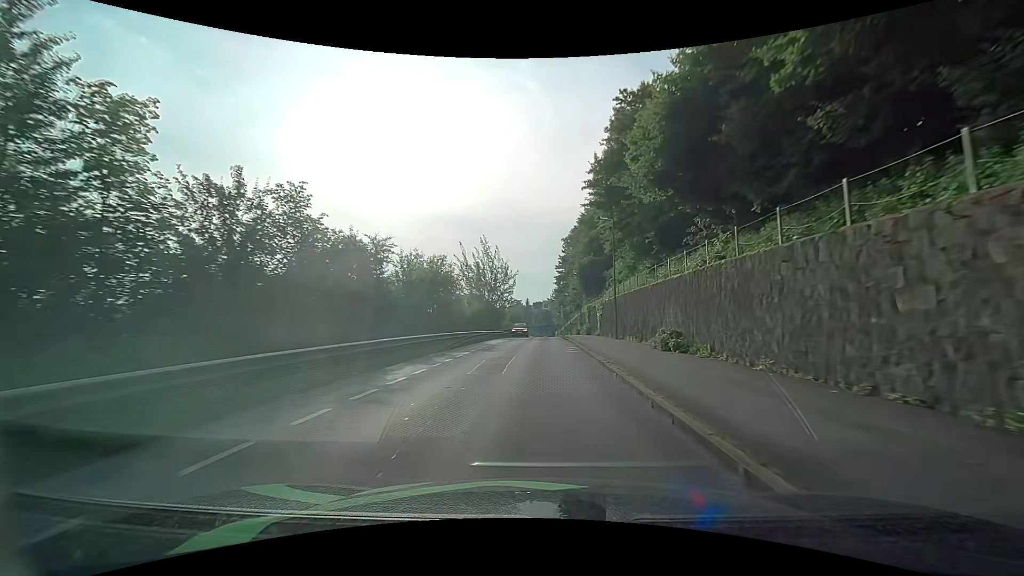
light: Day
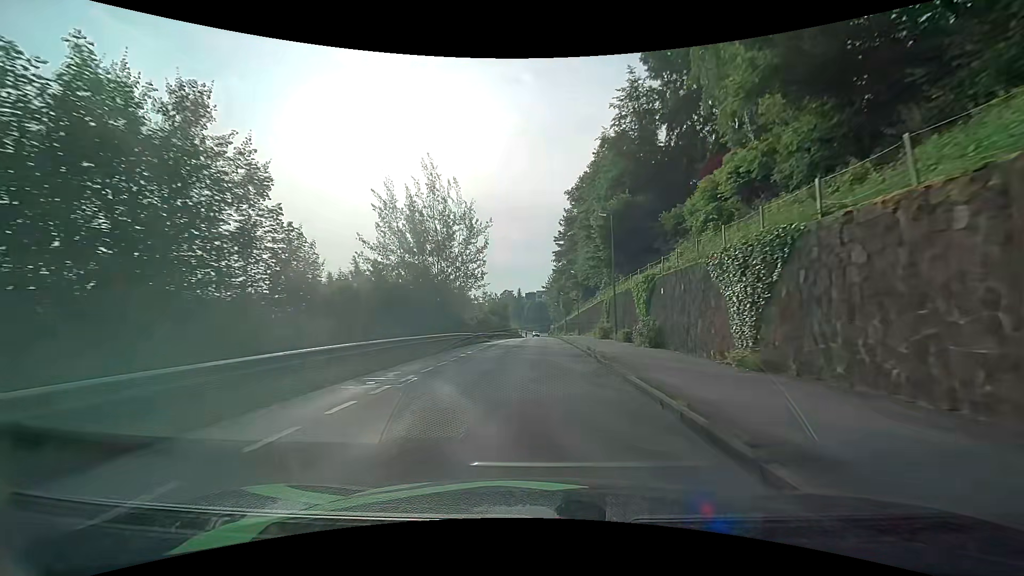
(+0.5, +31.7) m; +1°
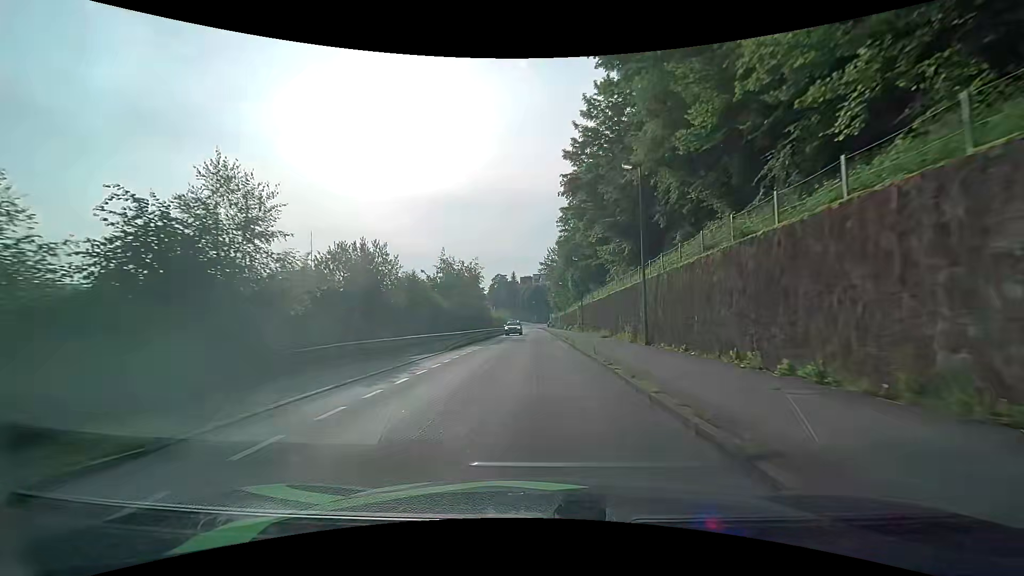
(+0.2, +38.7) m; 0°
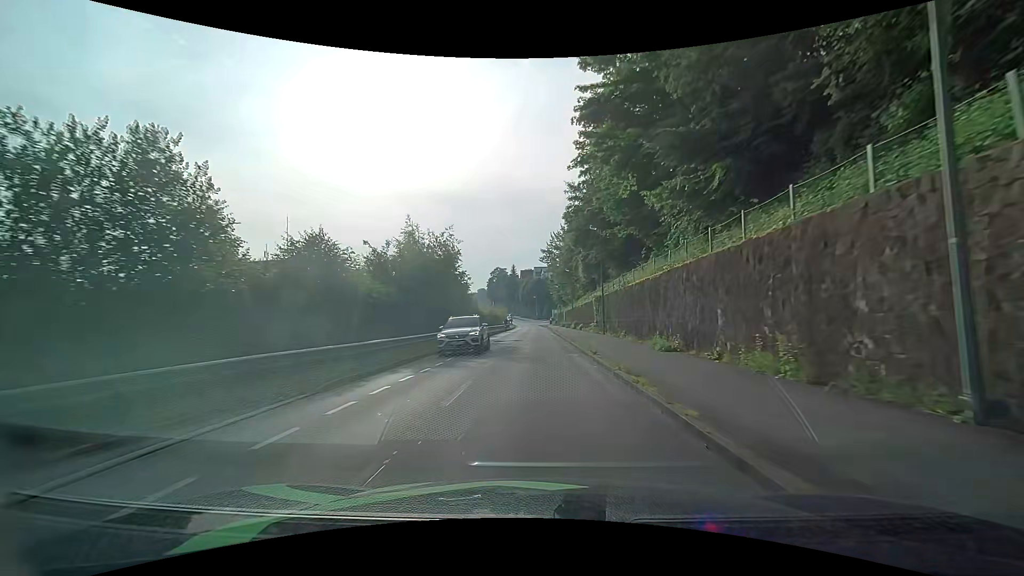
(+0.1, +15.8) m; 0°
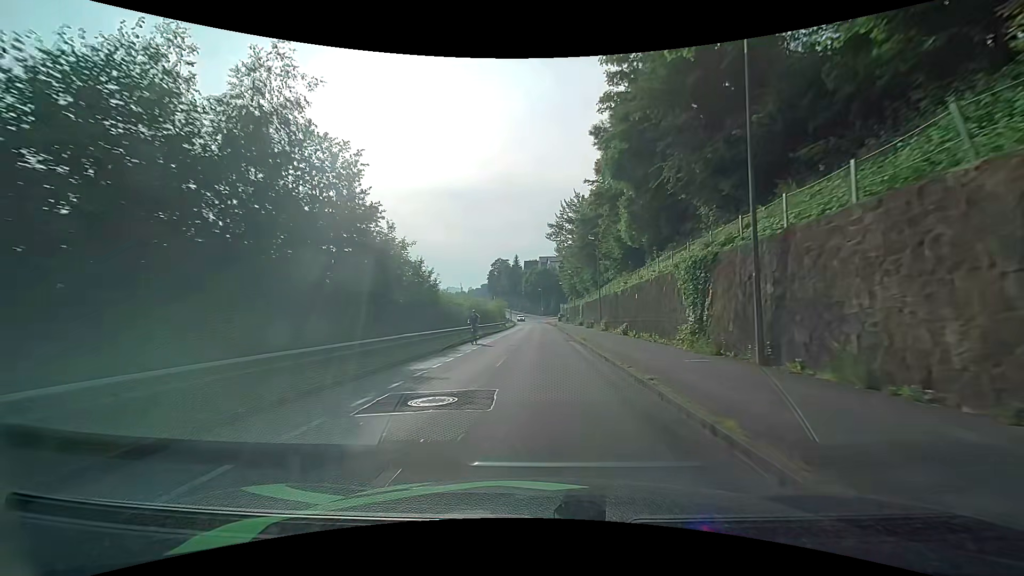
(-0.1, +24.2) m; -1°
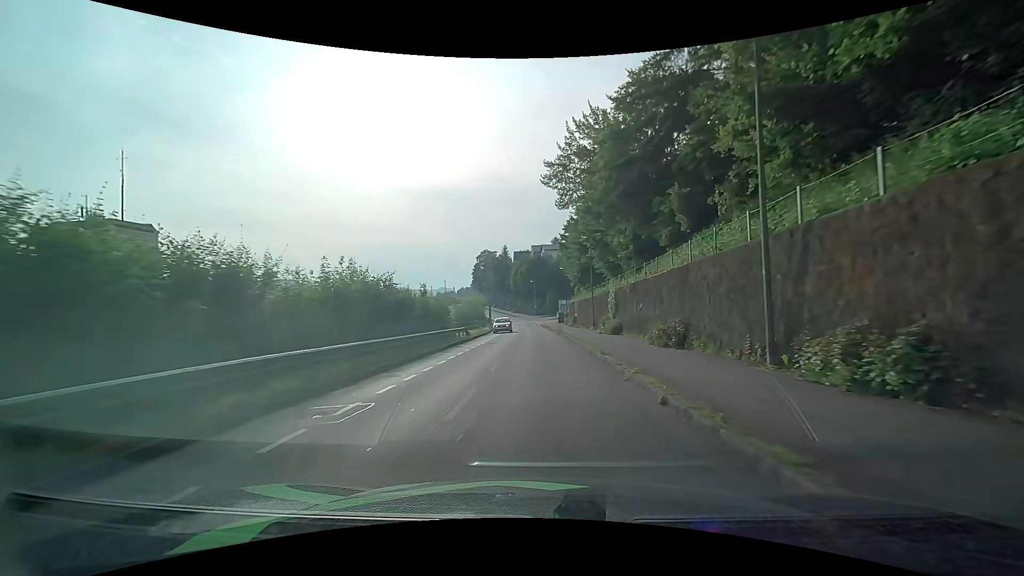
(+0.2, +30.9) m; 0°
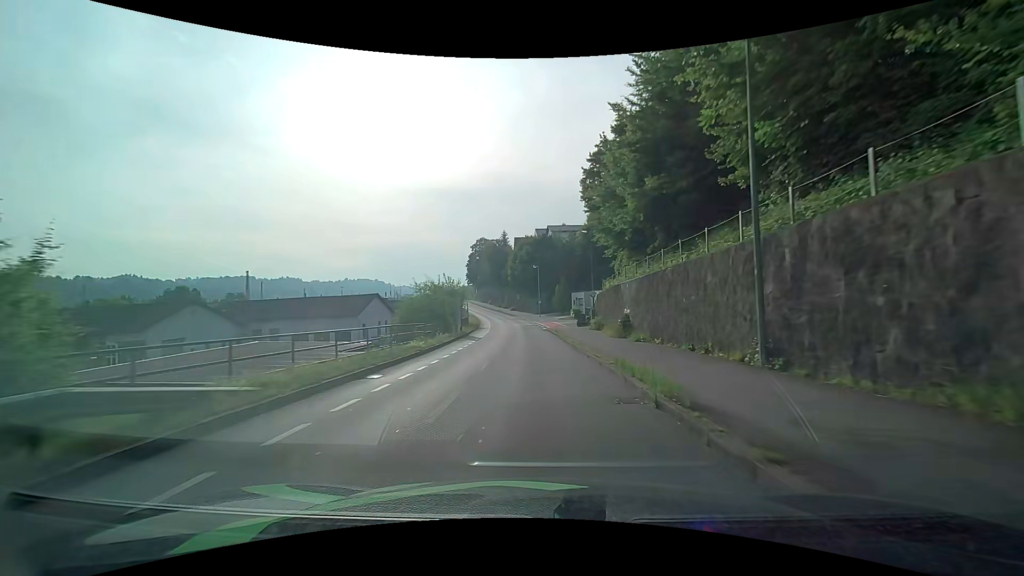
(+0.3, +30.1) m; 0°
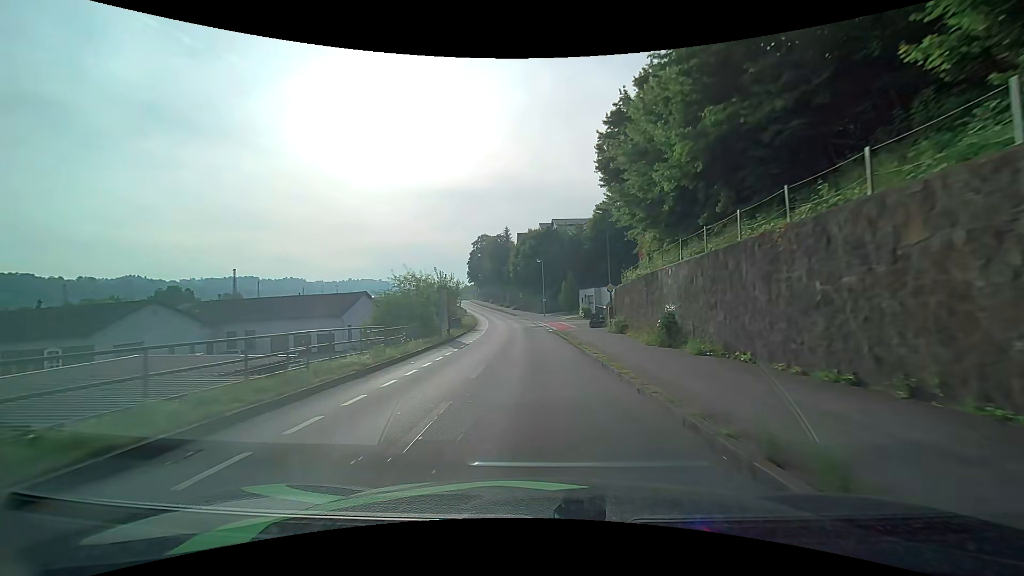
(0.0, +7.5) m; 0°
(0, +10) (0, +20) (-1, +30) (-1, +40) (-2, +50) (-3, +60) (-4, +70) (-5, +80) (-7, +90) (-10, +99) m
